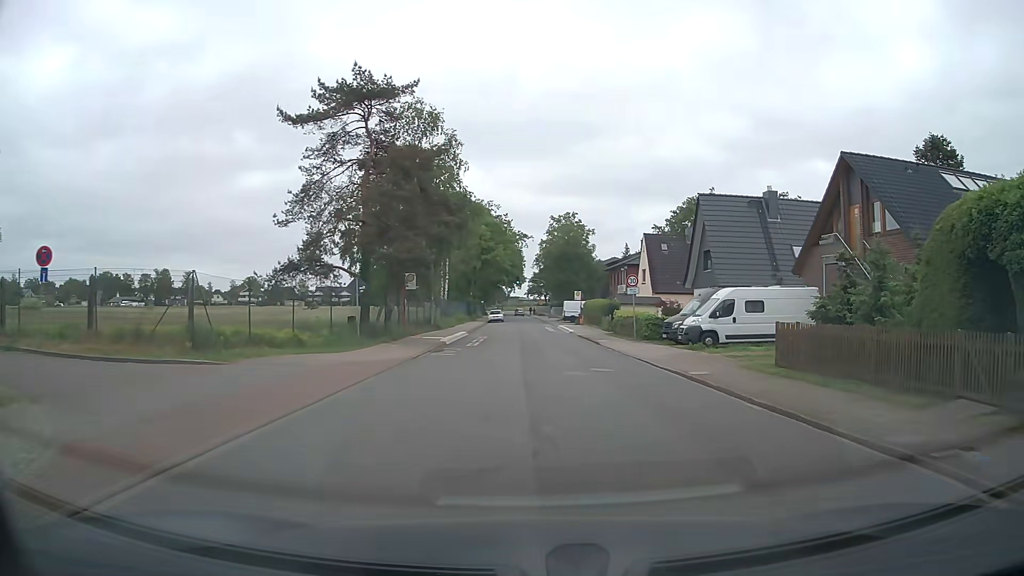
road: unclassified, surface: asphalt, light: Day
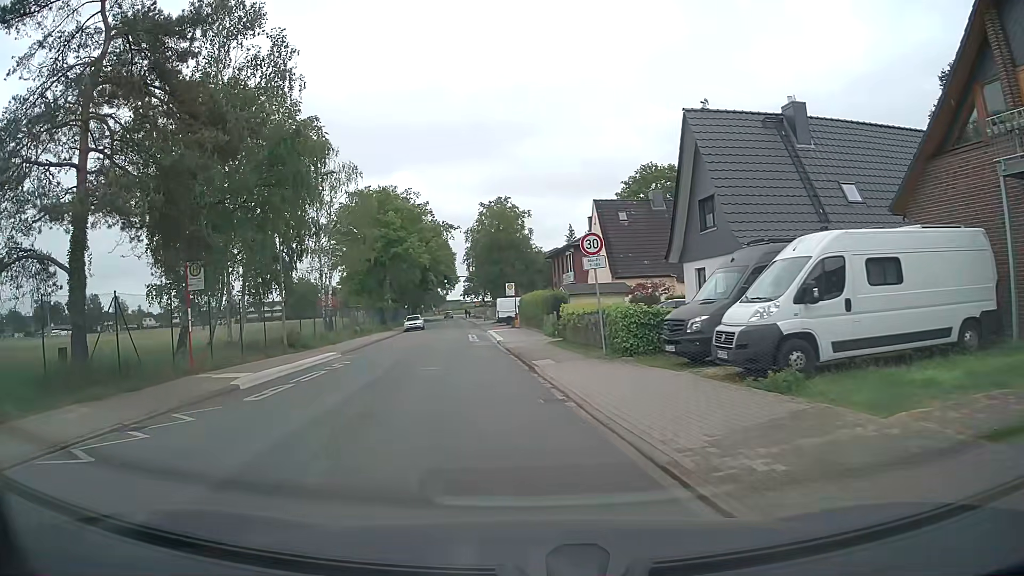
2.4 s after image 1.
(+1.9, +15.8) m; +5°
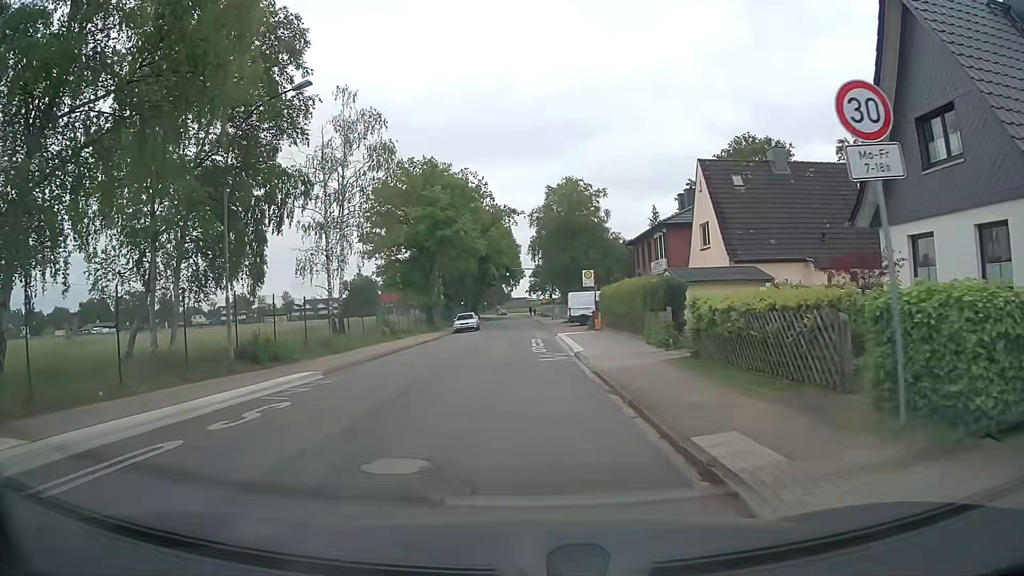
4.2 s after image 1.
(-0.7, +11.7) m; -6°
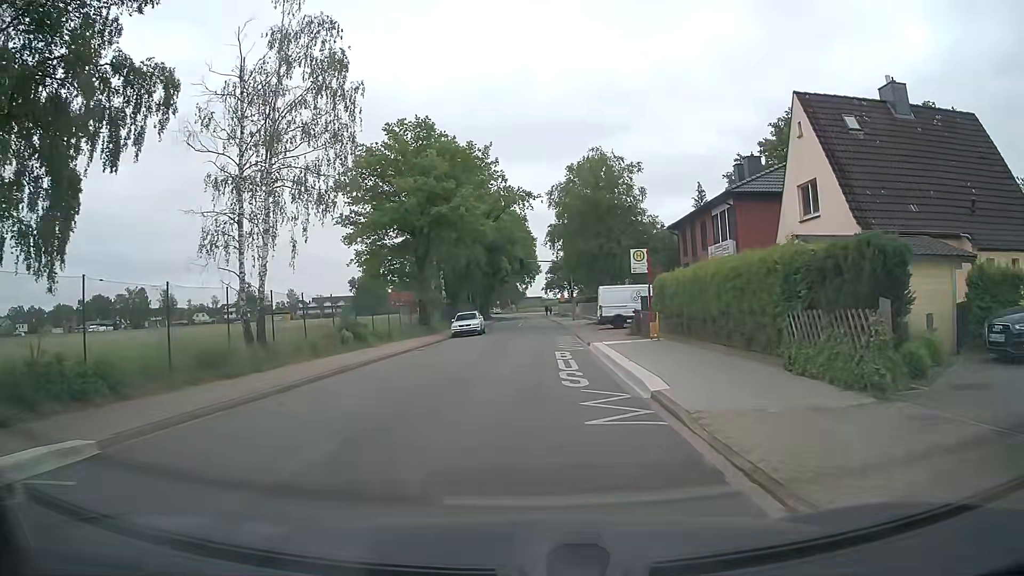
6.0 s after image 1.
(-0.2, +11.2) m; -1°
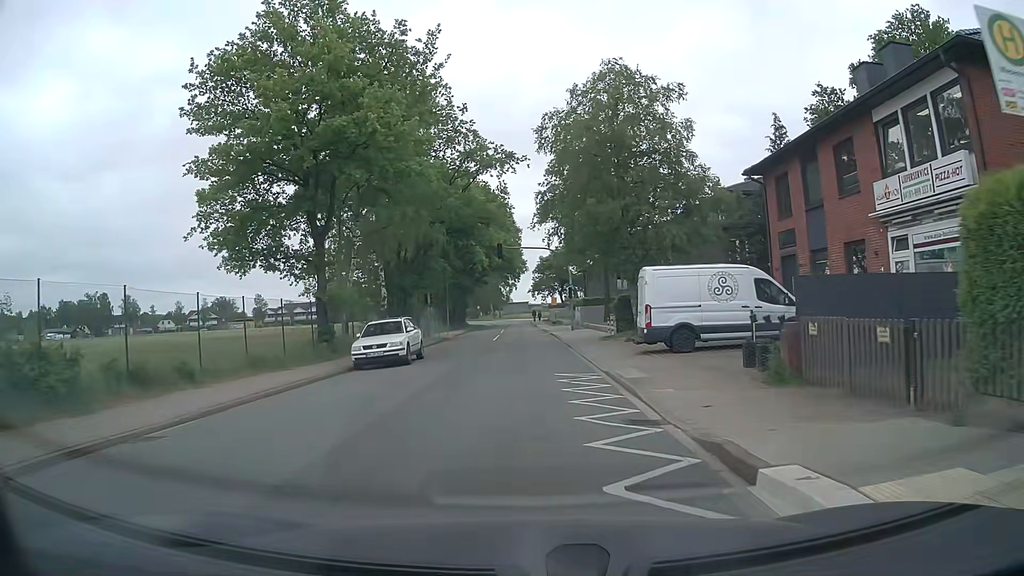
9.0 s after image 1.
(+0.3, +19.9) m; 0°
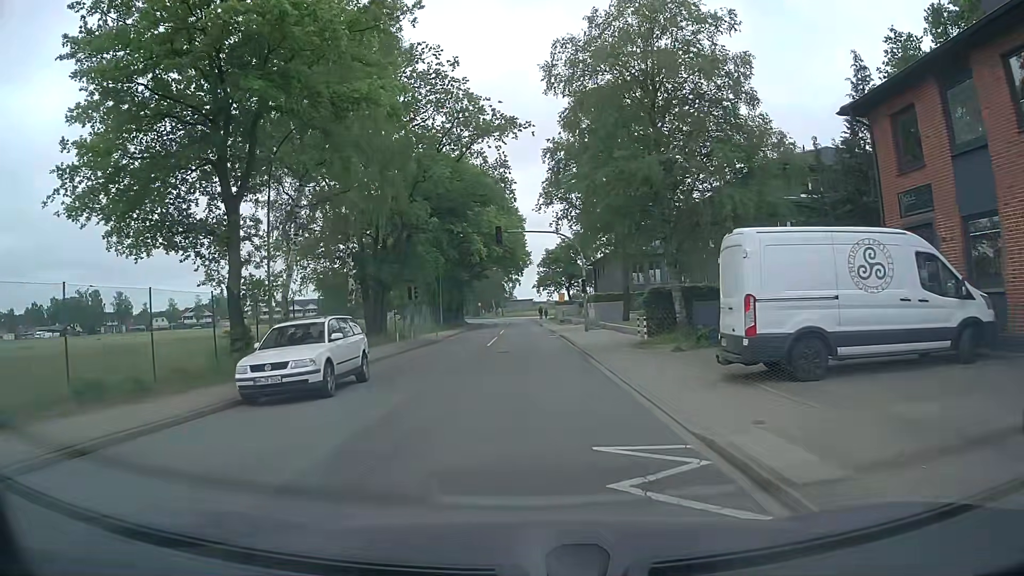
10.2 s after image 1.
(+0.1, +8.6) m; 0°
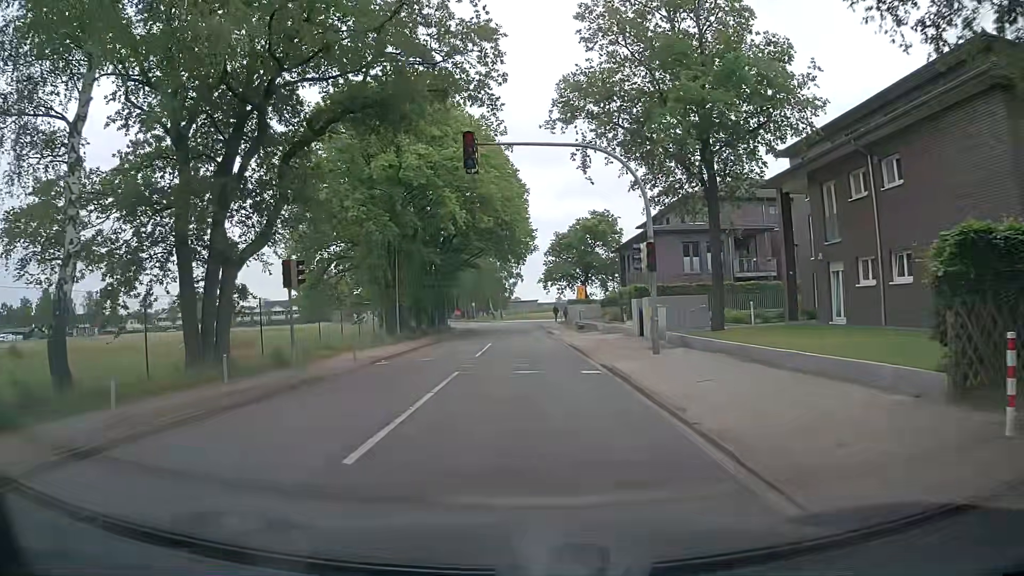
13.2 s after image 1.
(0.0, +22.1) m; 0°
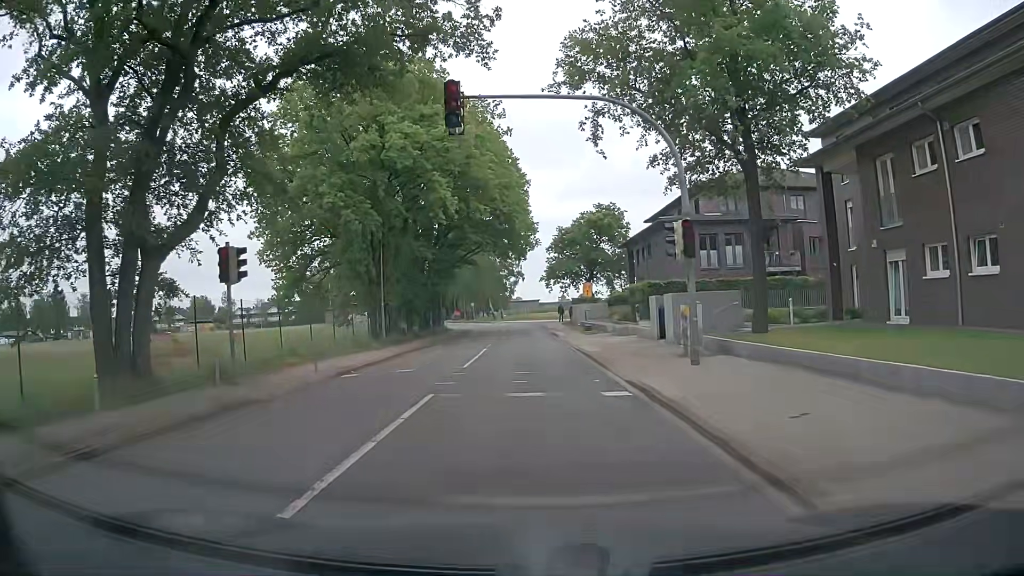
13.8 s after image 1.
(0.0, +4.5) m; +2°
(0, +10) (-1, +20) (-1, +30) (-1, +40) (-2, +50) (-2, +60) (-3, +70) (-5, +80) (-9, +89) (-13, +98) m
